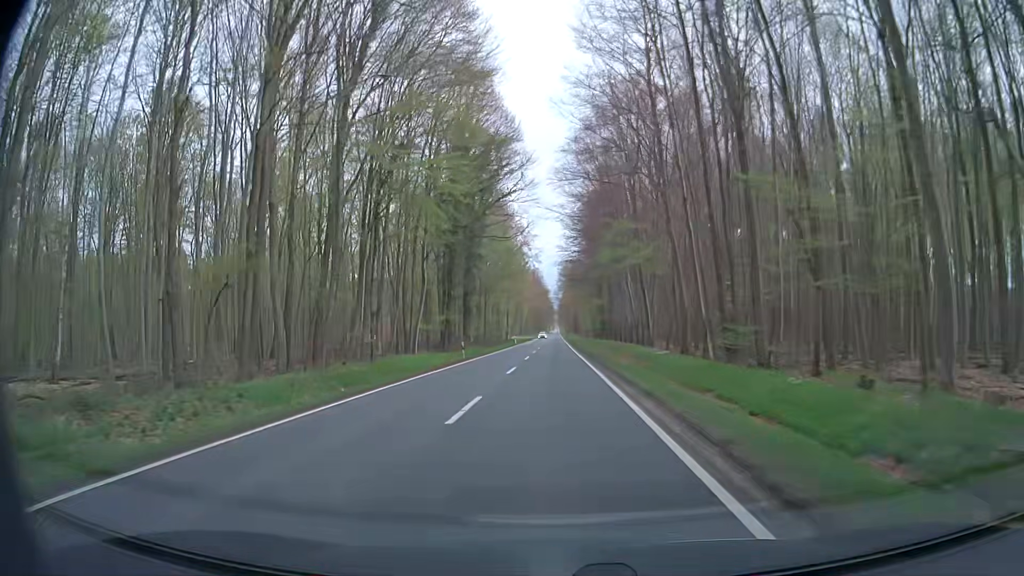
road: secondary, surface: asphalt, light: Day
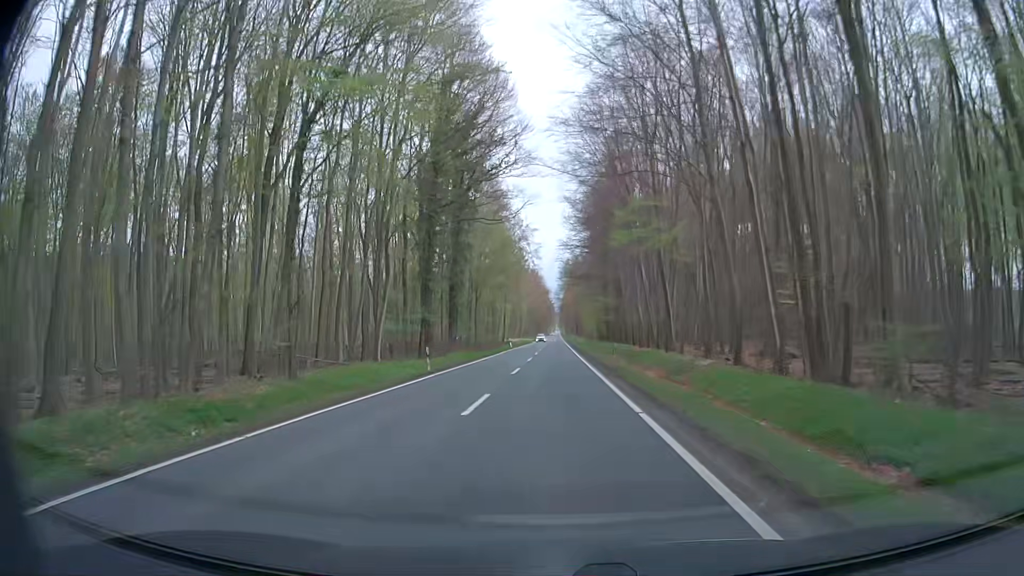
(+0.2, +10.8) m; +1°
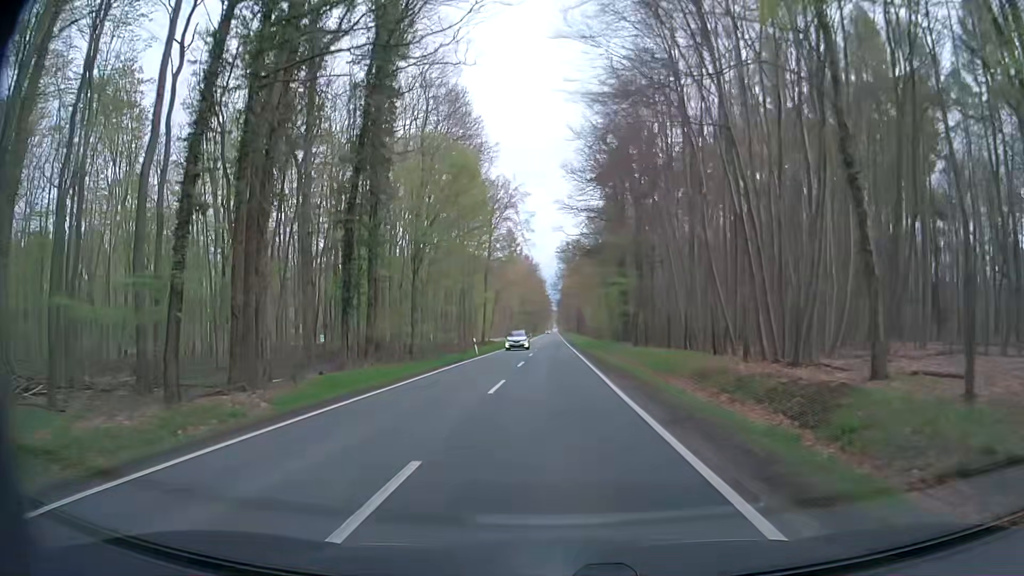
(+0.1, +32.3) m; 0°
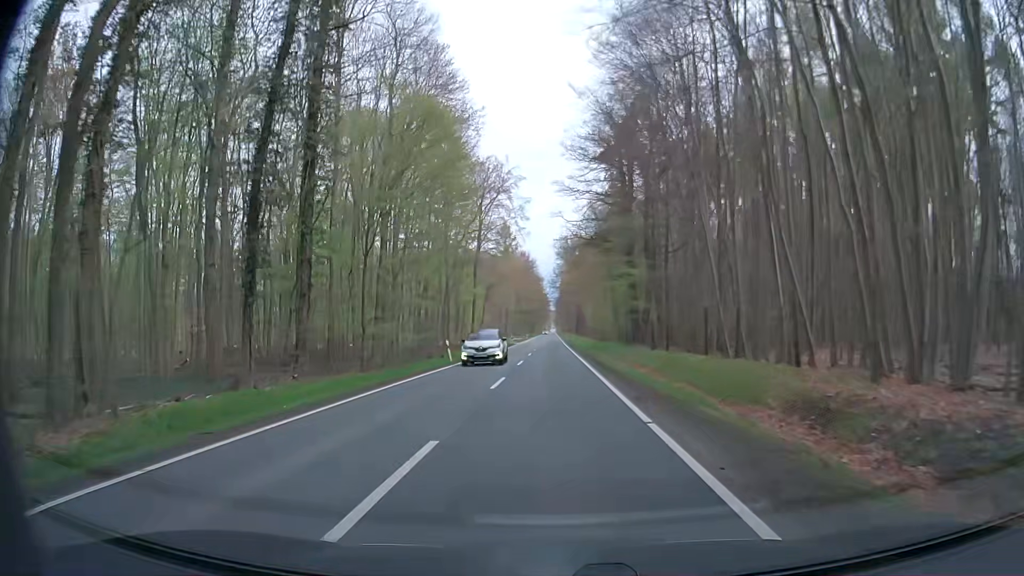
(-0.1, +10.7) m; 0°
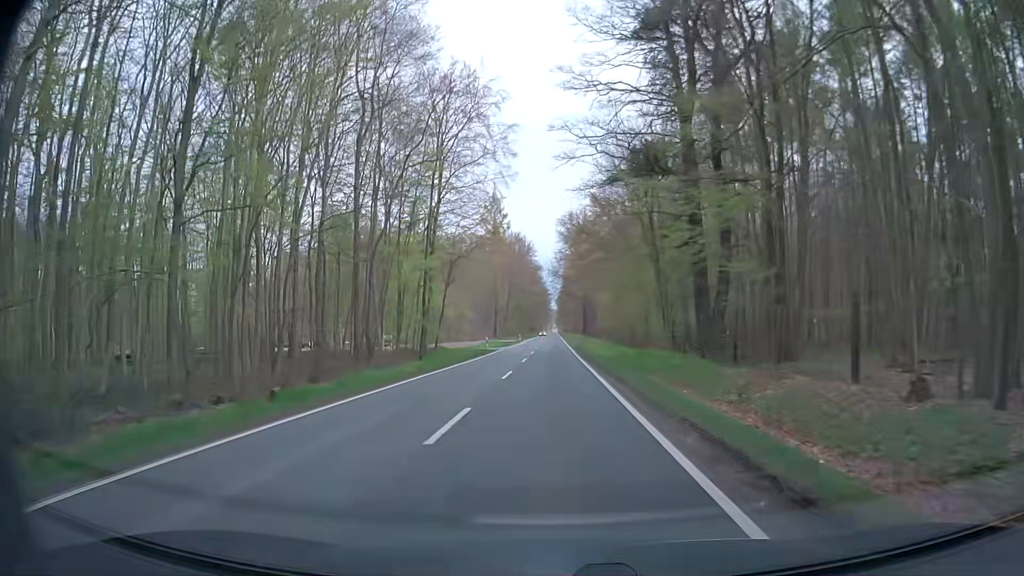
(+0.2, +32.2) m; +1°
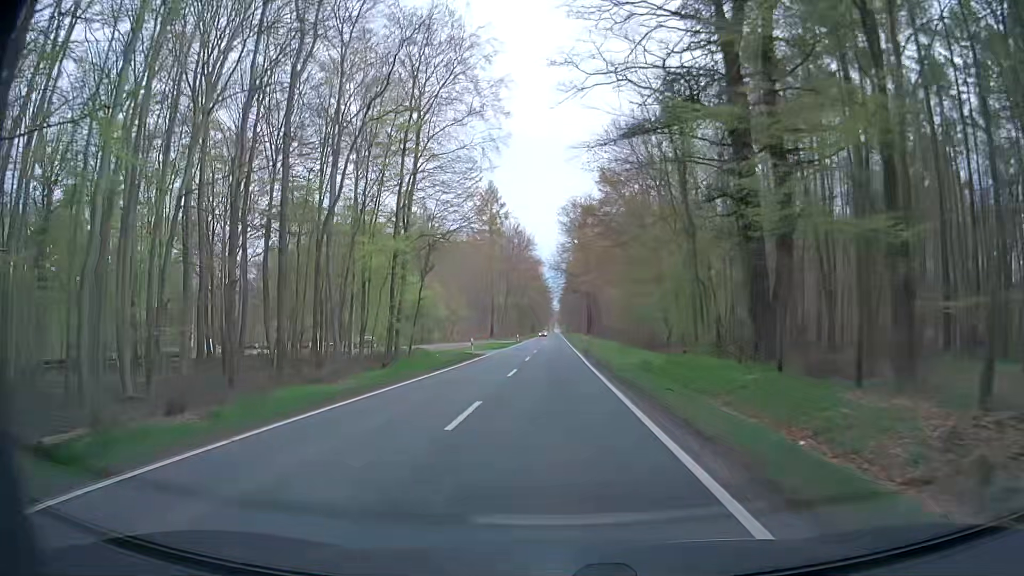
(-0.1, +10.7) m; -1°
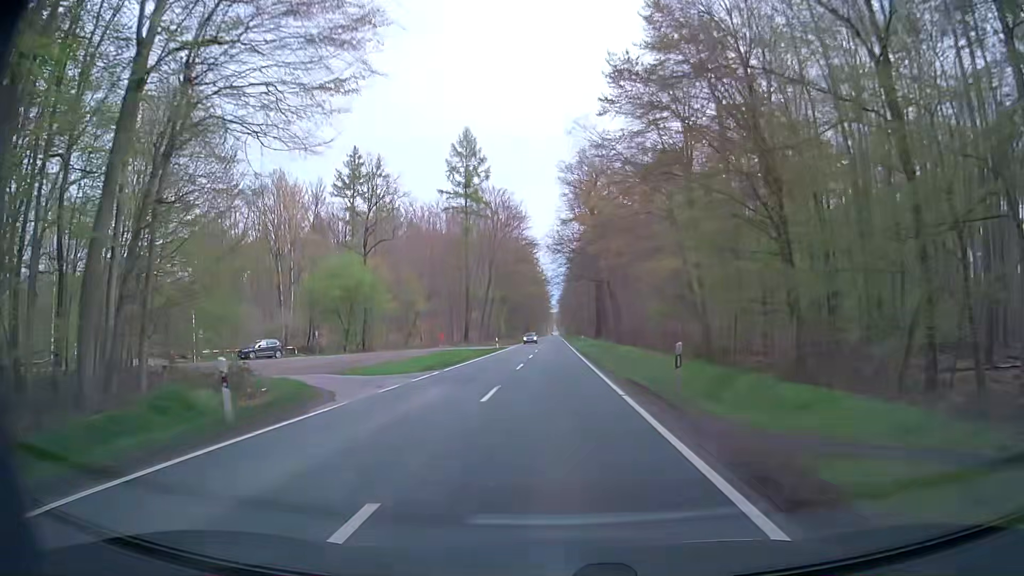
(-0.5, +32.2) m; 0°
(0, +10) (0, +20) (0, +30) (0, +40) (0, +50) (0, +60) (0, +70) (0, +80) (0, +90) (0, +100) m
